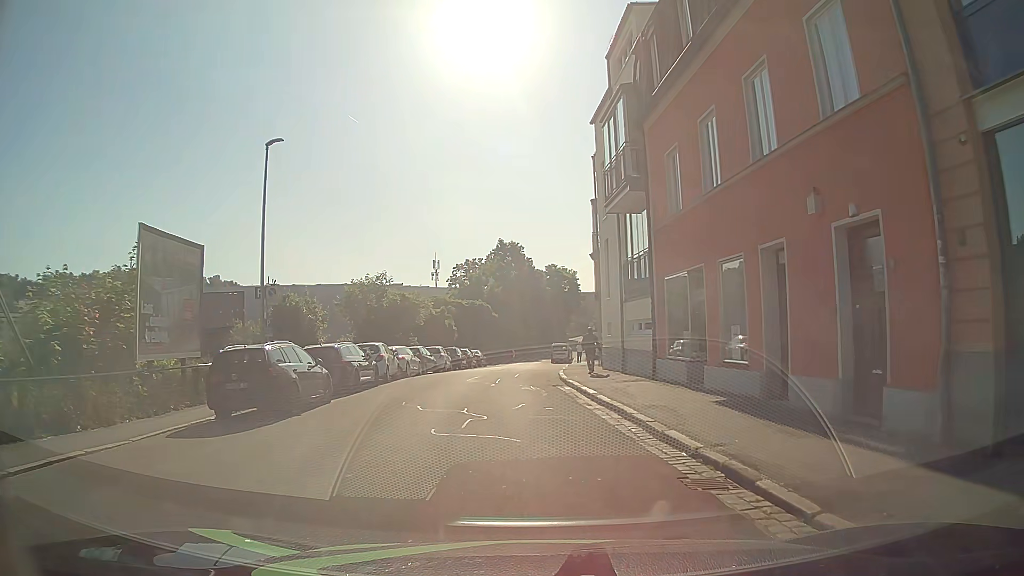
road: residential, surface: asphalt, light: Day
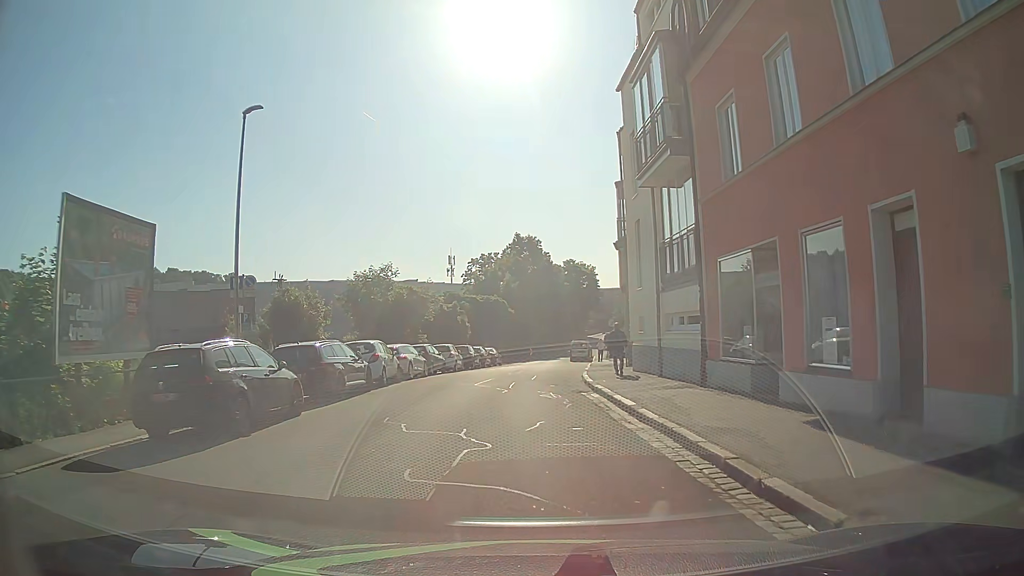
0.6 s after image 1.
(+0.1, +3.3) m; +1°
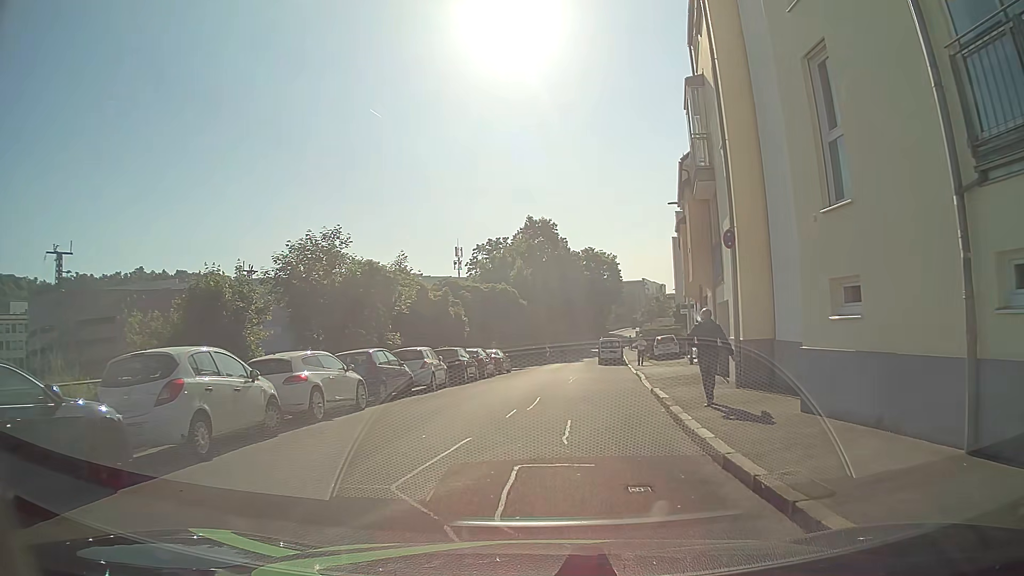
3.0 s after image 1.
(-0.2, +12.8) m; -1°
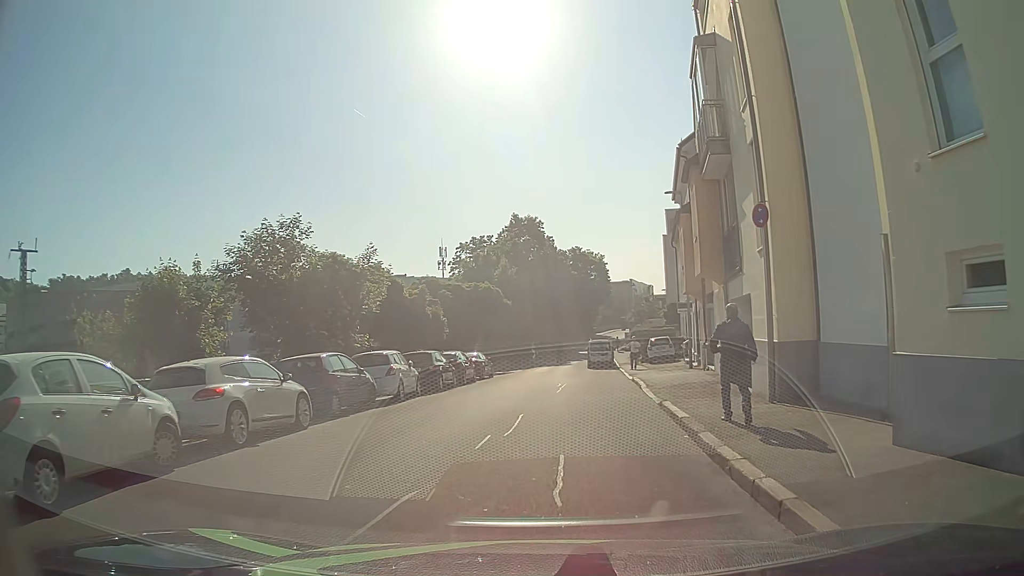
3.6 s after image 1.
(0.0, +3.0) m; +2°
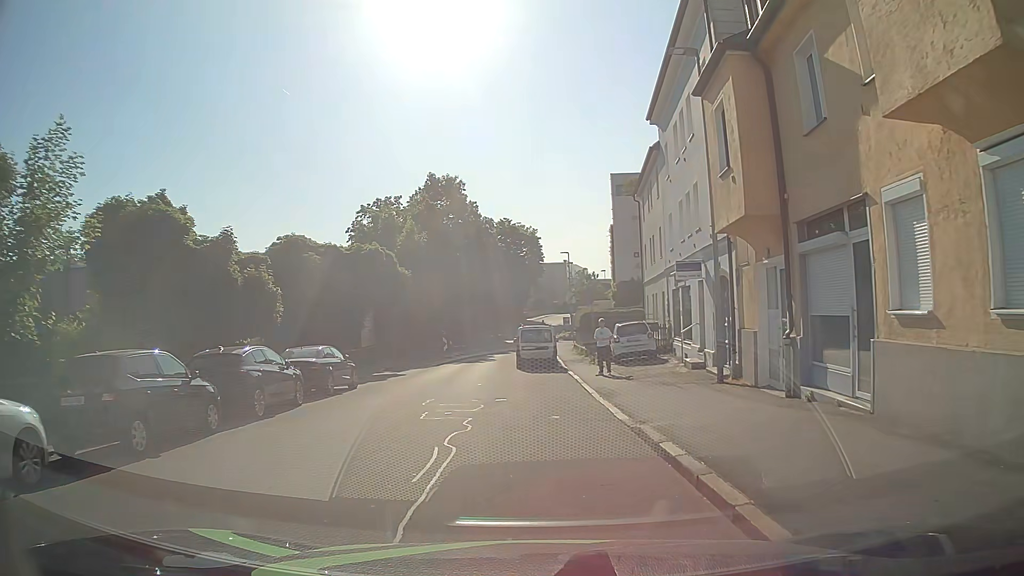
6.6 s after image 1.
(+0.7, +15.2) m; +5°
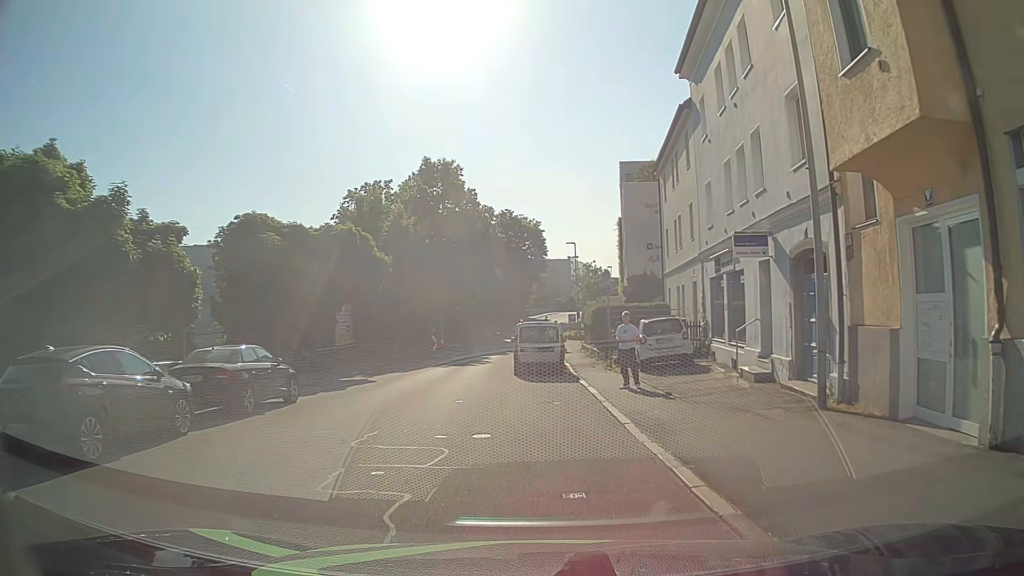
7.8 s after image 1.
(+0.2, +5.7) m; +2°
